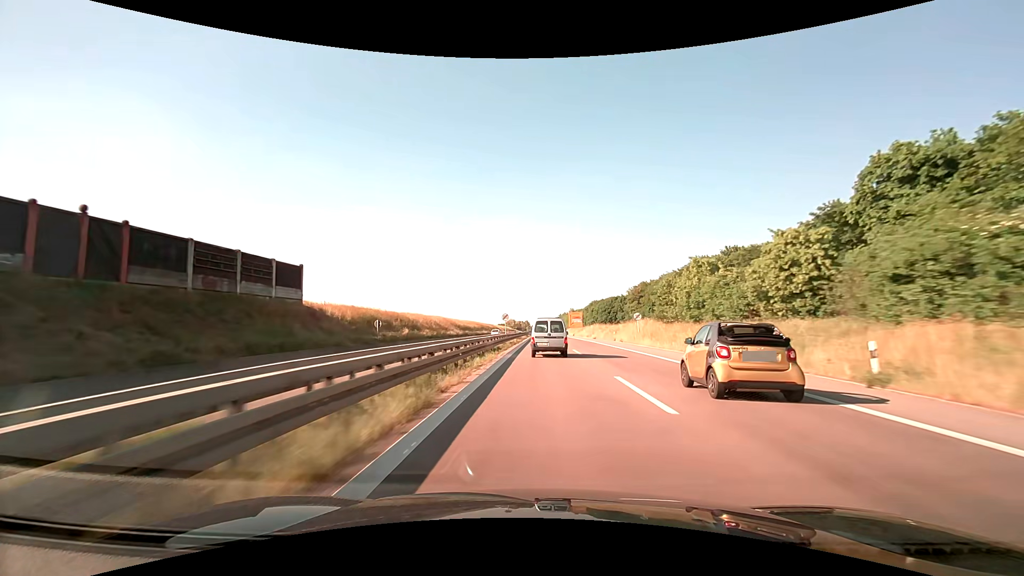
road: trunk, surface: asphalt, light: Day
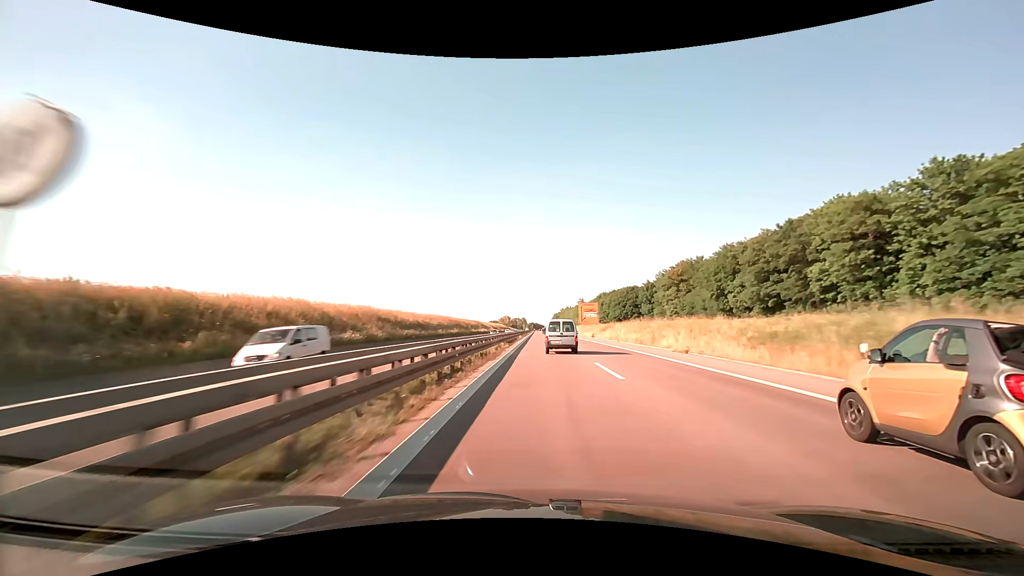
(0.0, +49.4) m; 0°
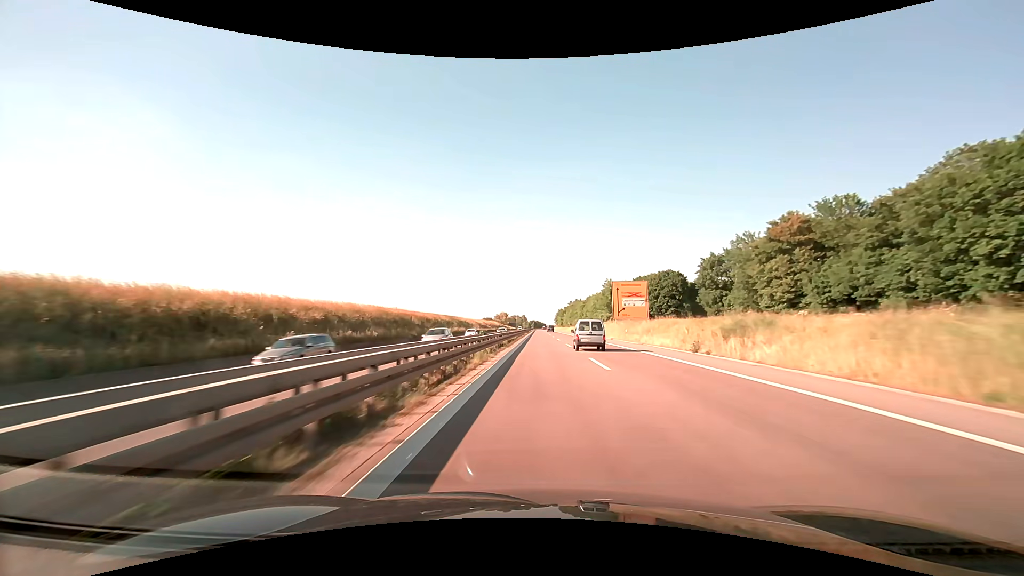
(0.0, +51.8) m; 0°
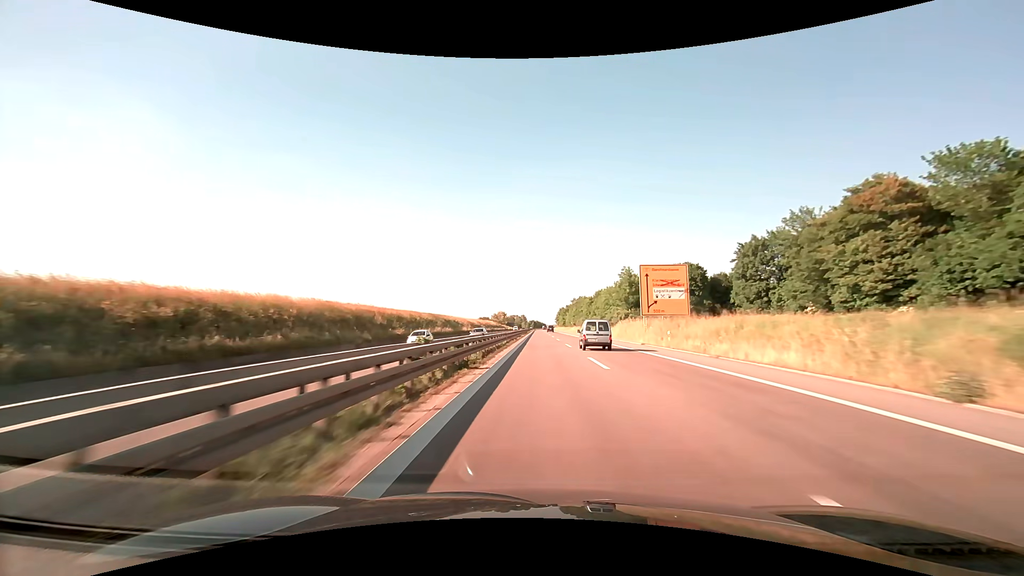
(0.0, +17.9) m; 0°
(0, +10) (0, +20) (0, +30) (0, +40) (0, +50) (0, +60) (0, +70) (+1, +80) (+1, +90) (+1, +100) m
